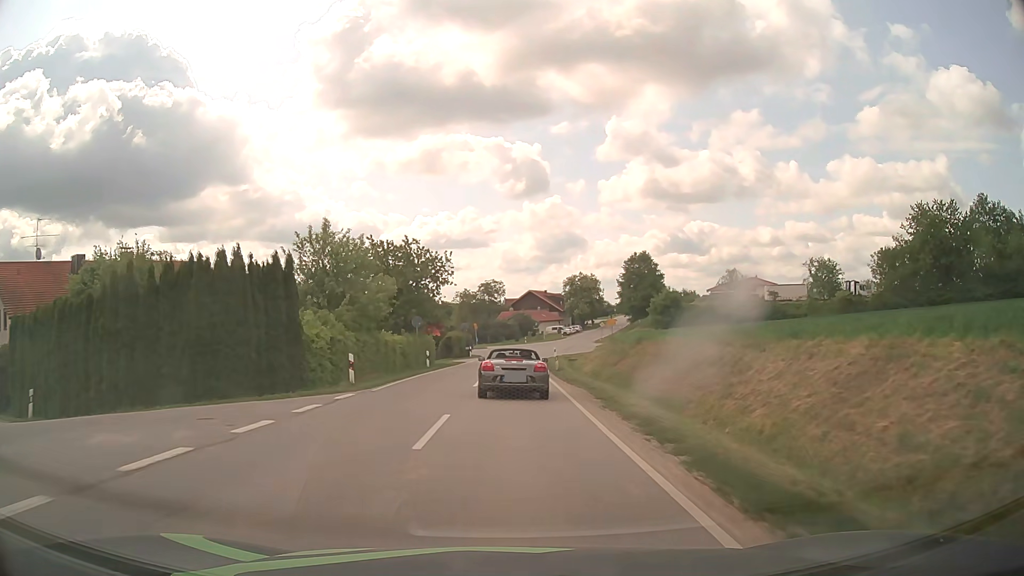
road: tertiary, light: Day
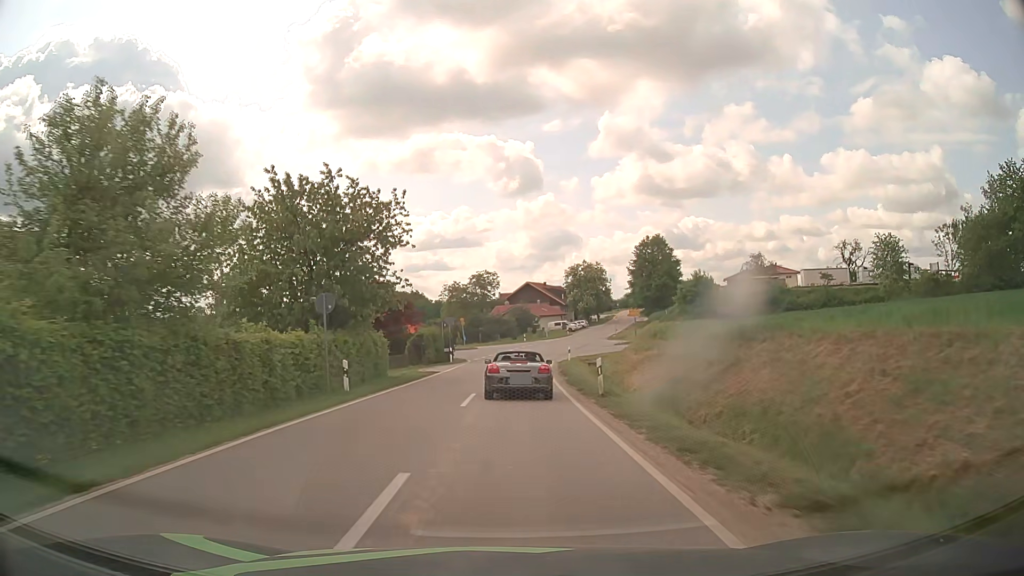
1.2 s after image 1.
(+0.1, +17.8) m; 0°
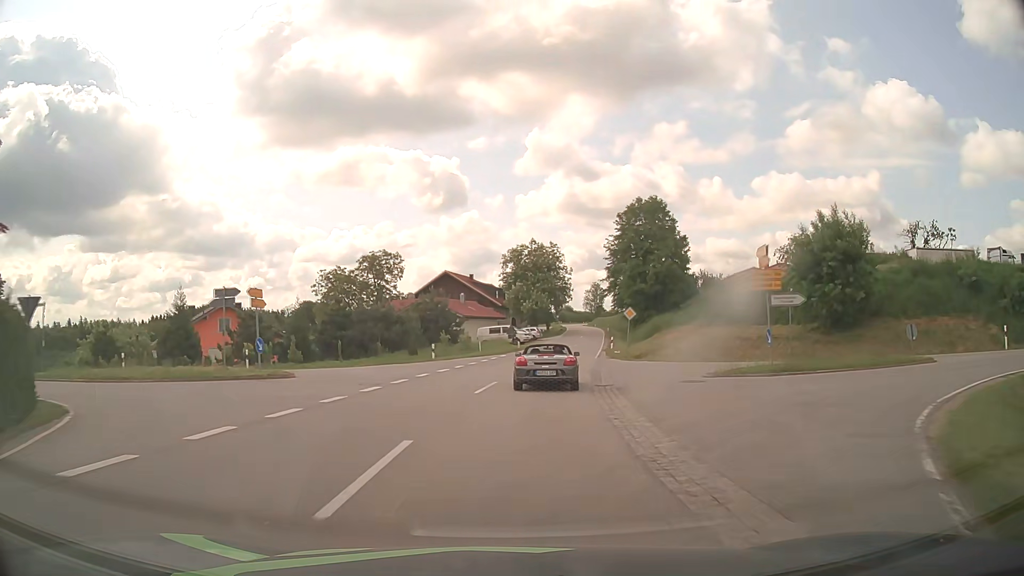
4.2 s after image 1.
(+1.5, +46.2) m; +6°
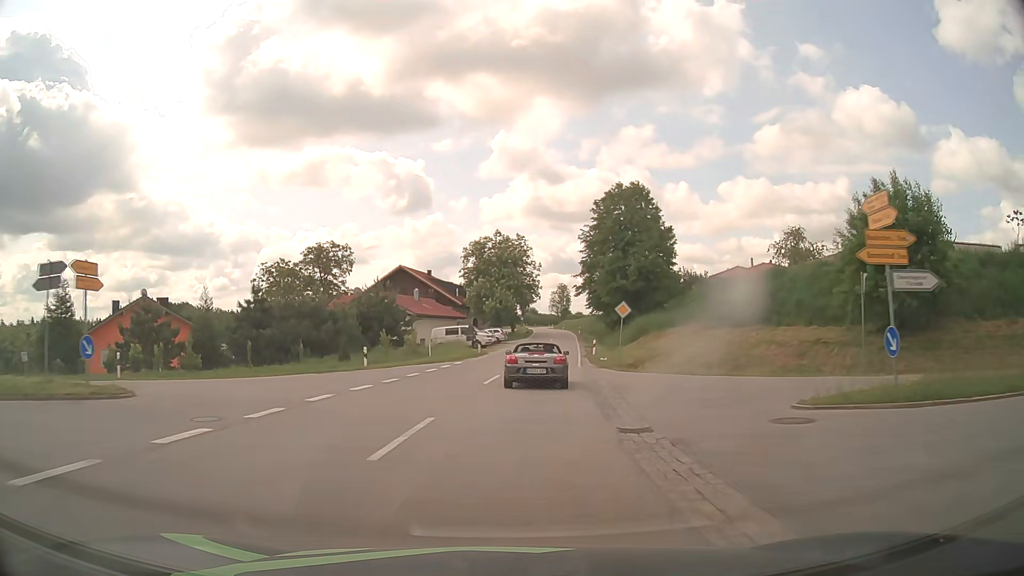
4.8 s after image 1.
(+0.2, +9.4) m; +3°
